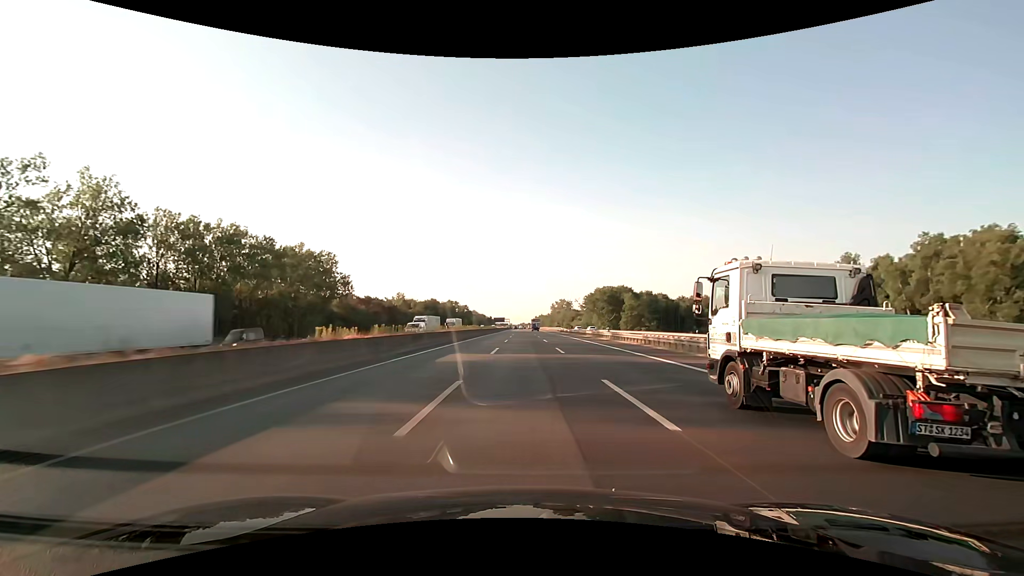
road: motorway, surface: asphalt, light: Day
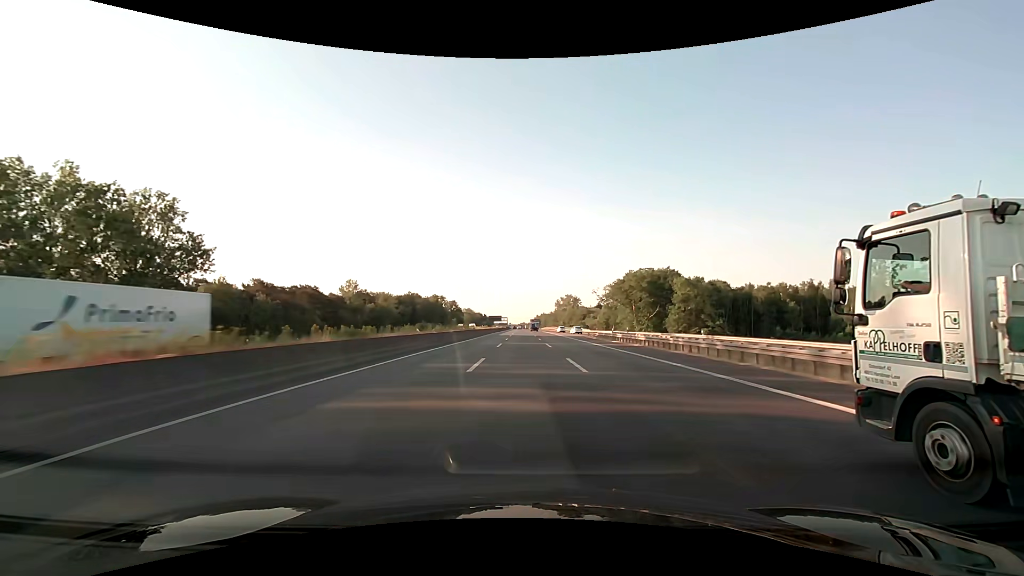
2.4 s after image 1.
(-0.1, +63.2) m; 0°
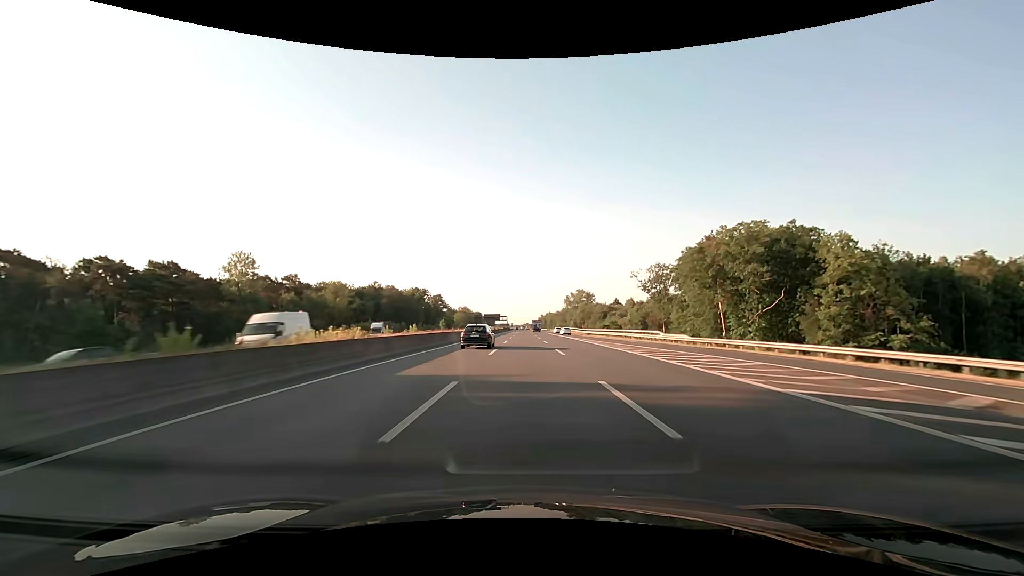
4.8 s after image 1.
(-0.2, +63.2) m; -1°
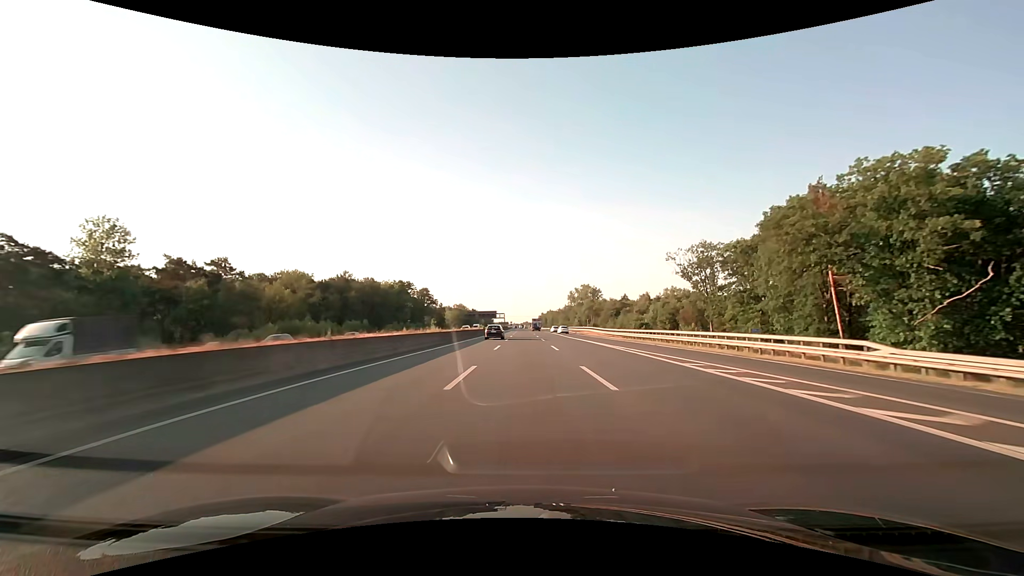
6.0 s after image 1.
(+0.1, +31.6) m; 0°
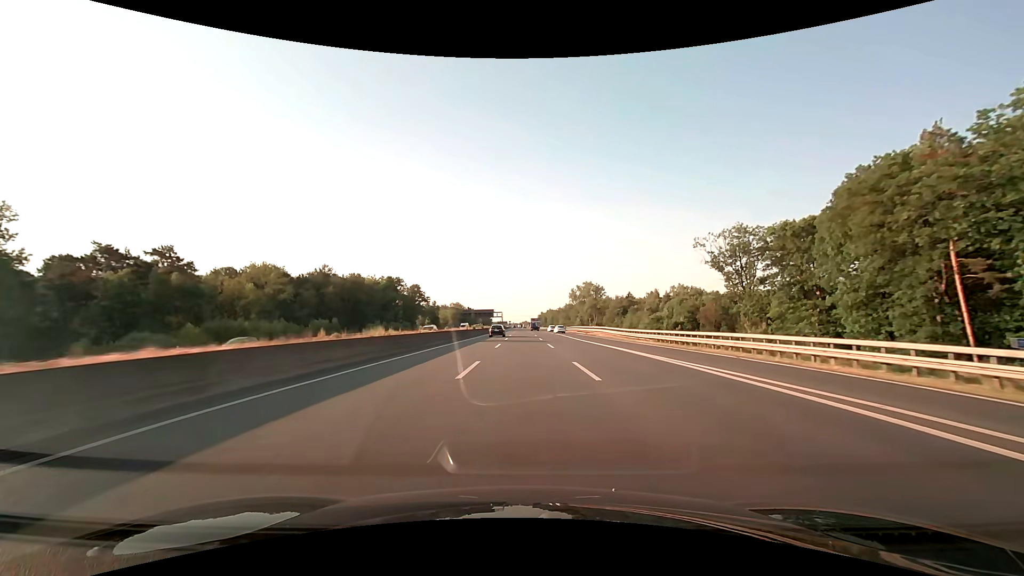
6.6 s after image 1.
(0.0, +15.8) m; 0°
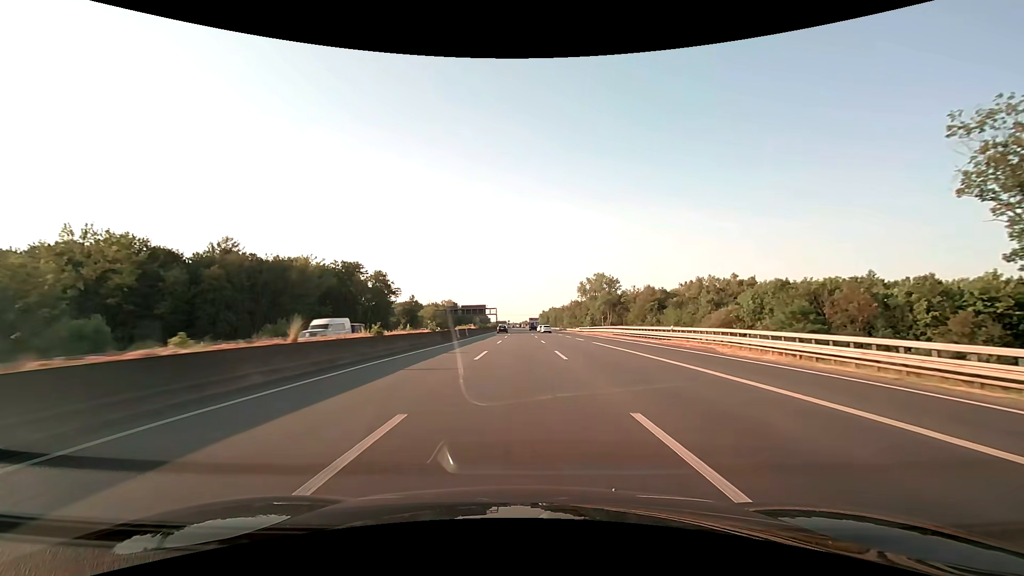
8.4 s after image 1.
(+0.1, +47.4) m; 0°
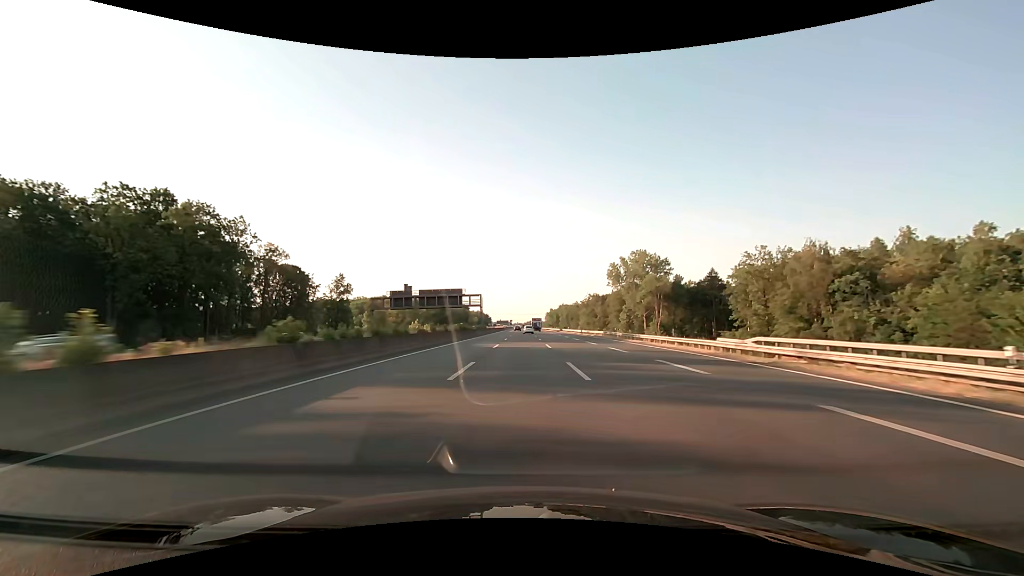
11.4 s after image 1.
(-0.2, +79.1) m; 0°
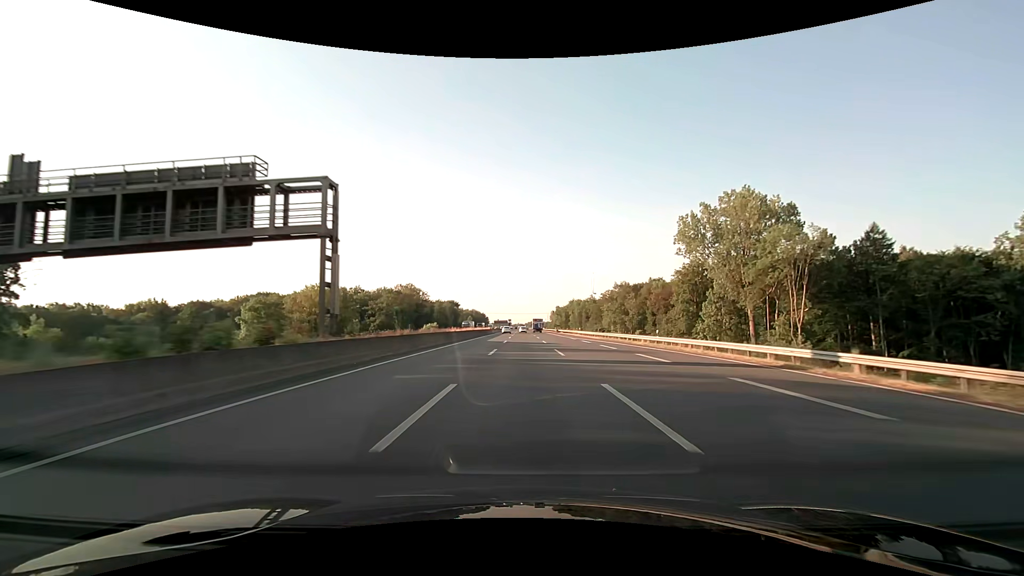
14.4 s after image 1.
(-0.2, +79.2) m; 0°
(0, +10) (0, +20) (0, +30) (0, +40) (0, +50) (0, +60) (0, +70) (0, +80) (0, +90) (0, +100) m
